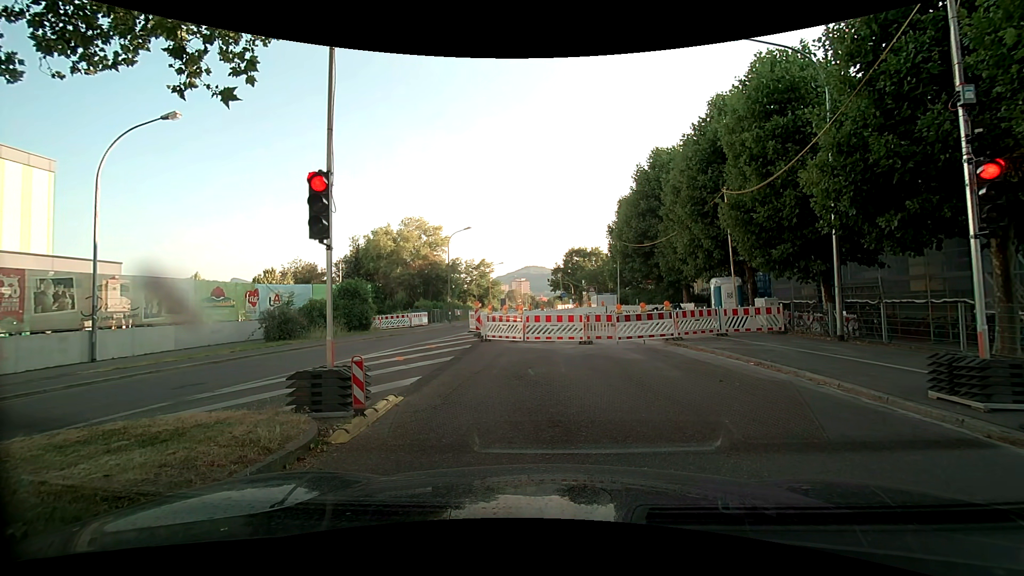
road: secondary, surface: asphalt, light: Day
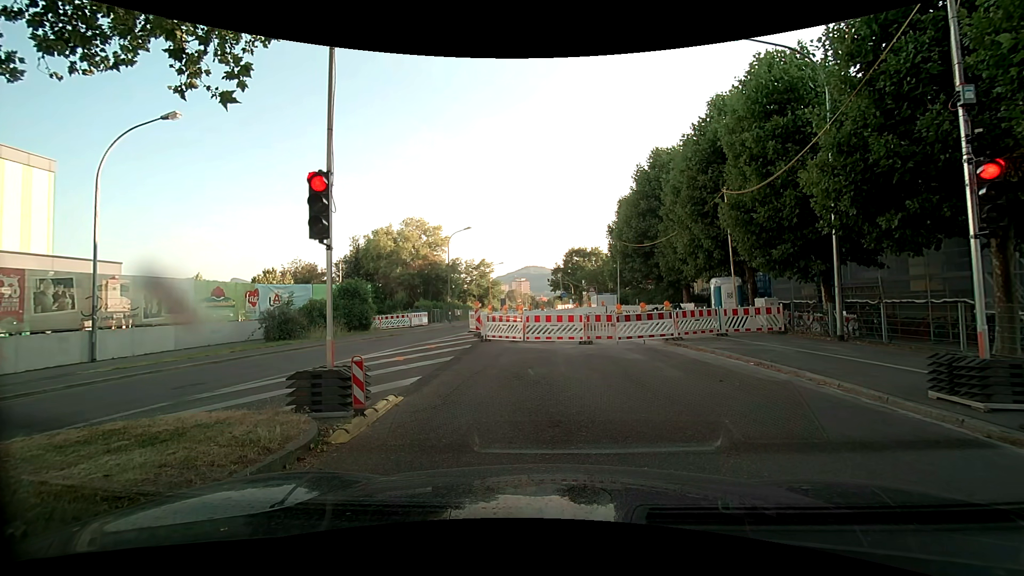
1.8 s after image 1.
(0.0, 0.0) m; 0°
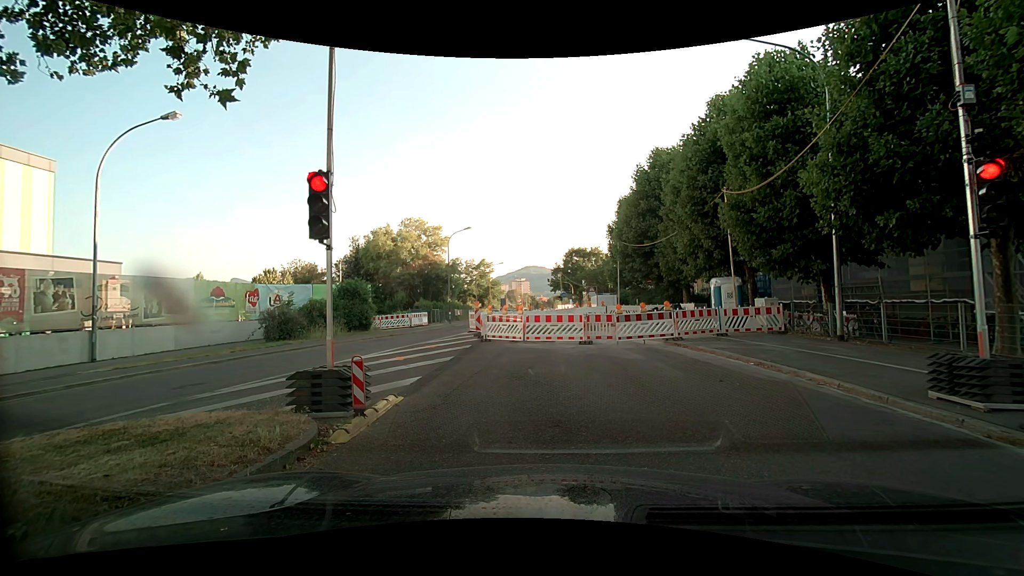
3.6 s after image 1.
(0.0, 0.0) m; 0°
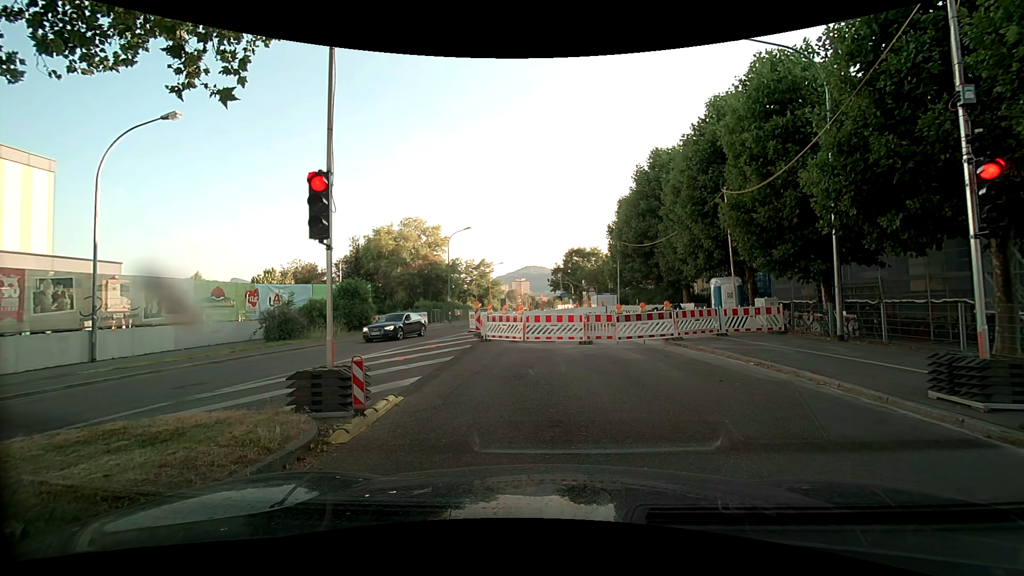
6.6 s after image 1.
(0.0, 0.0) m; 0°
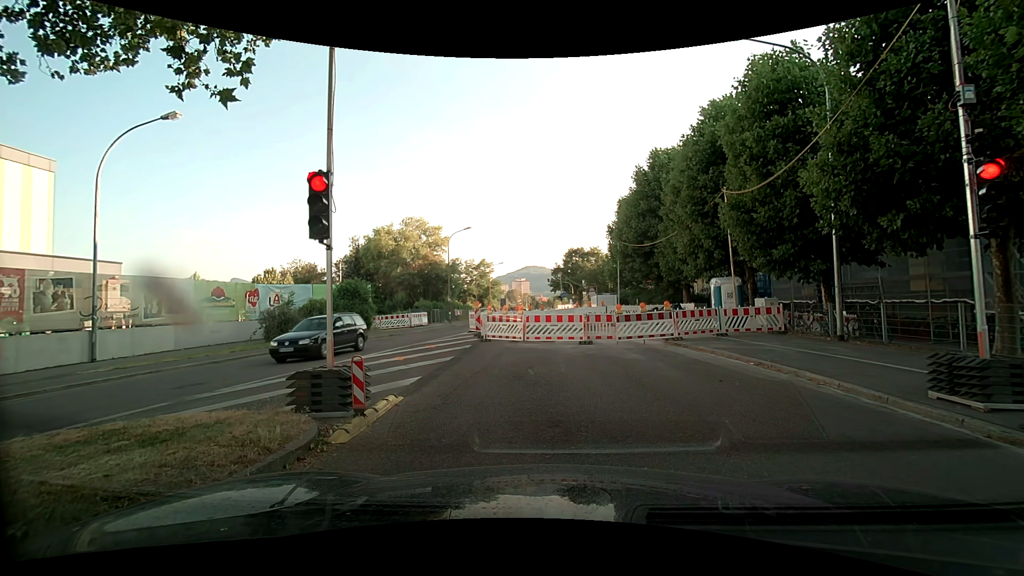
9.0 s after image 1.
(0.0, 0.0) m; 0°
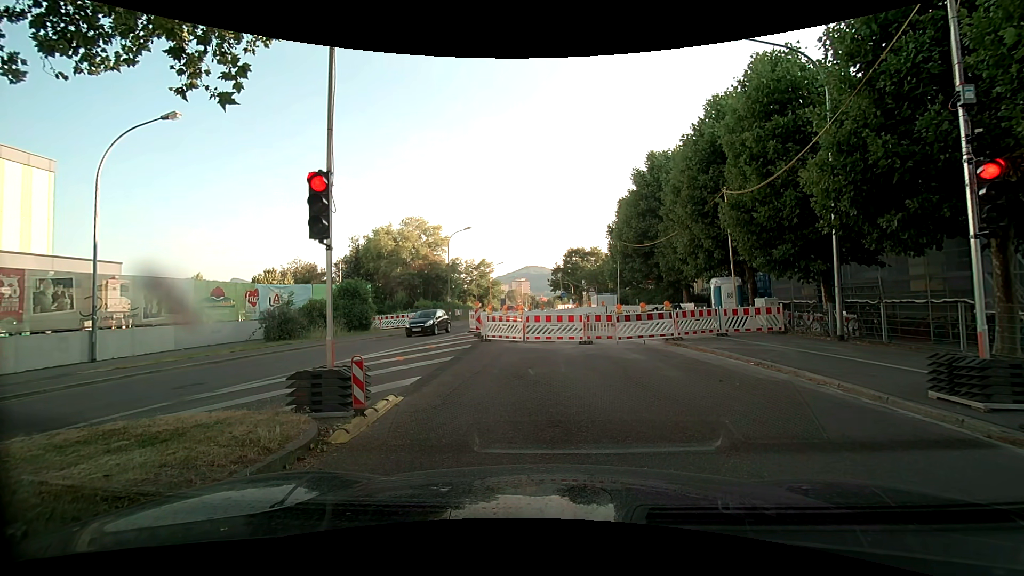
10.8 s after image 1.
(0.0, 0.0) m; 0°
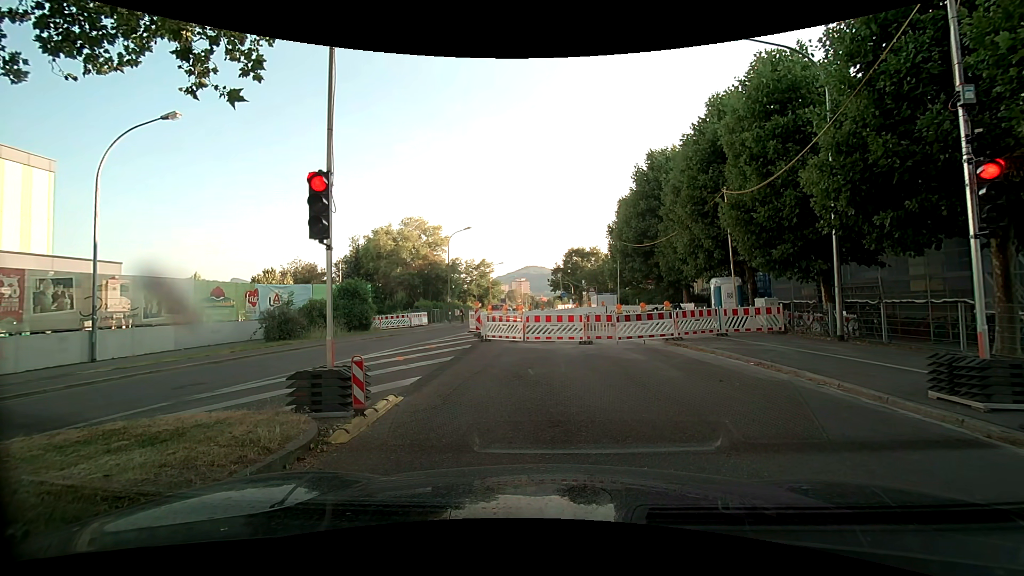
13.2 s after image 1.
(0.0, 0.0) m; 0°
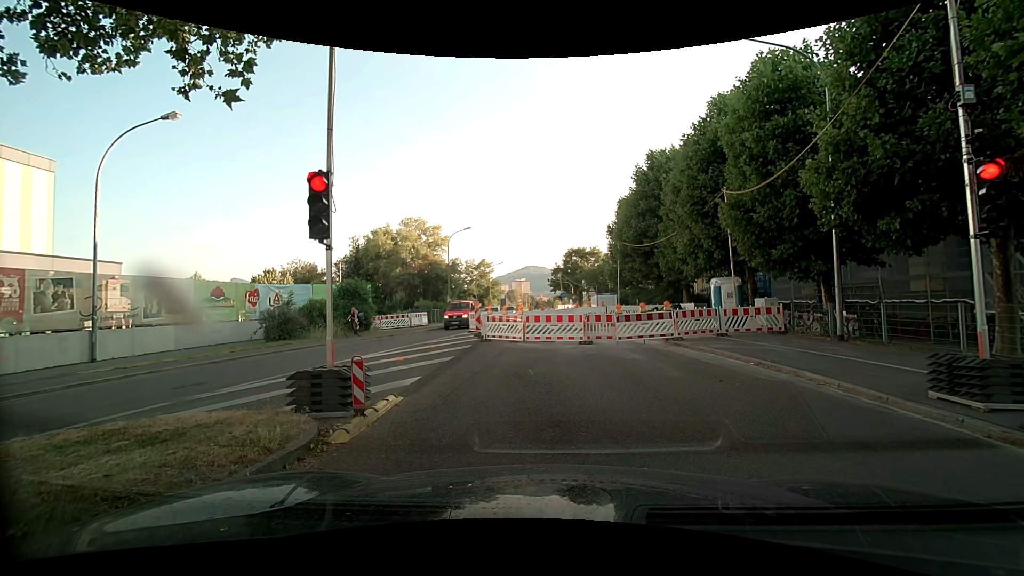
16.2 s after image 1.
(0.0, 0.0) m; 0°
